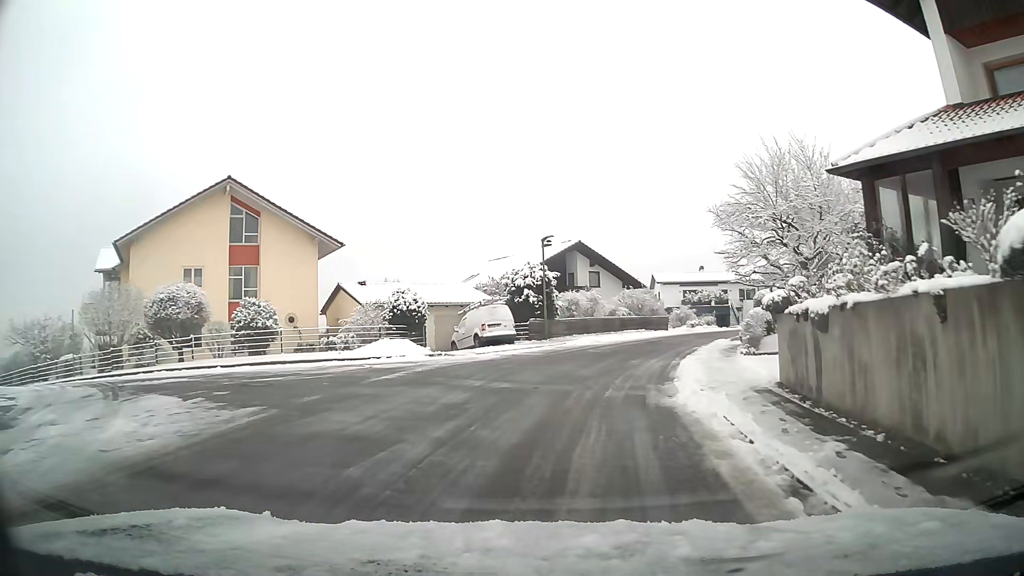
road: unclassified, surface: asphalt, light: Day
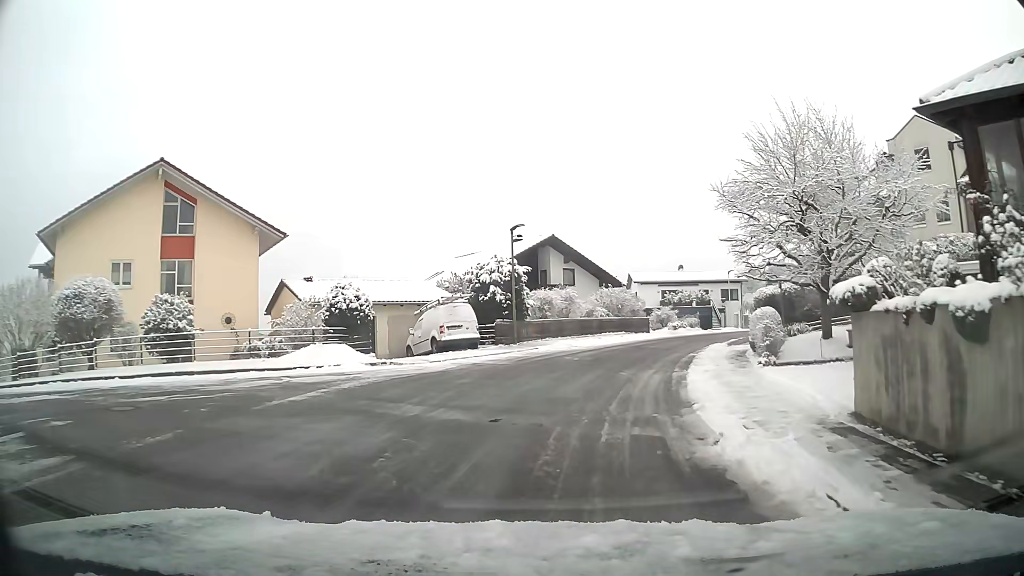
(+0.1, +4.3) m; +2°
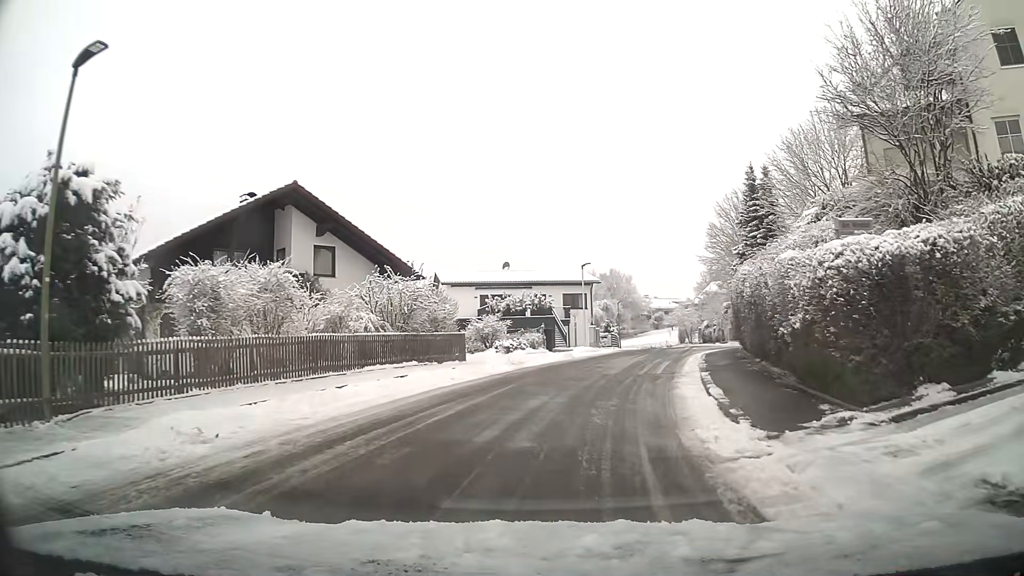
(+2.9, +20.5) m; +16°
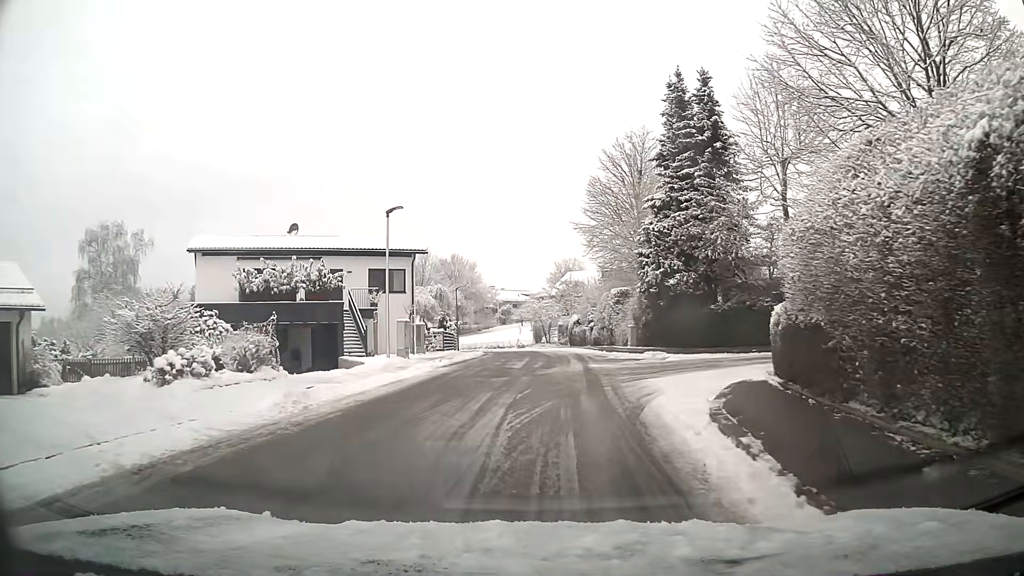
(+2.2, +18.9) m; +12°
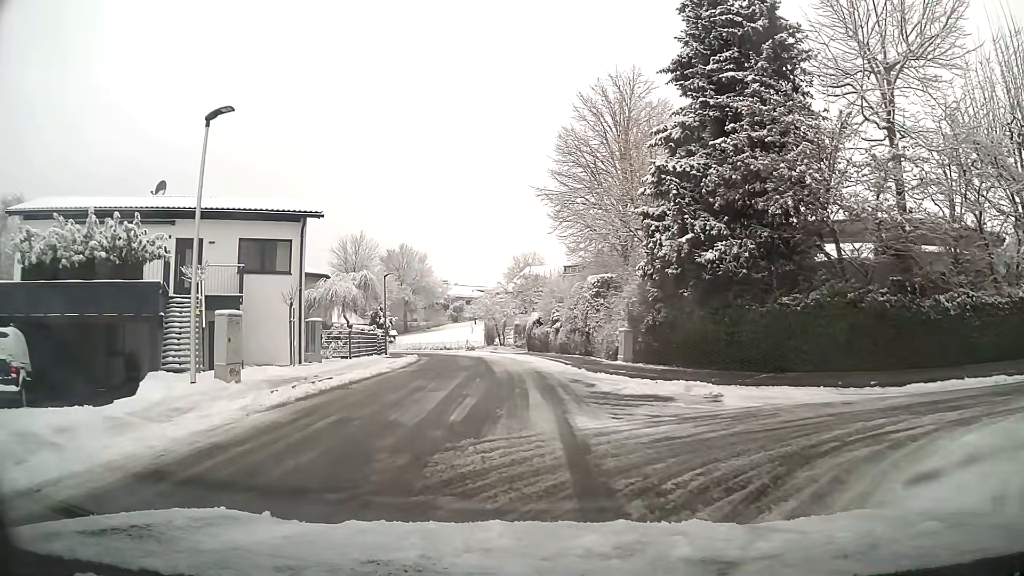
(+0.4, +11.4) m; +3°
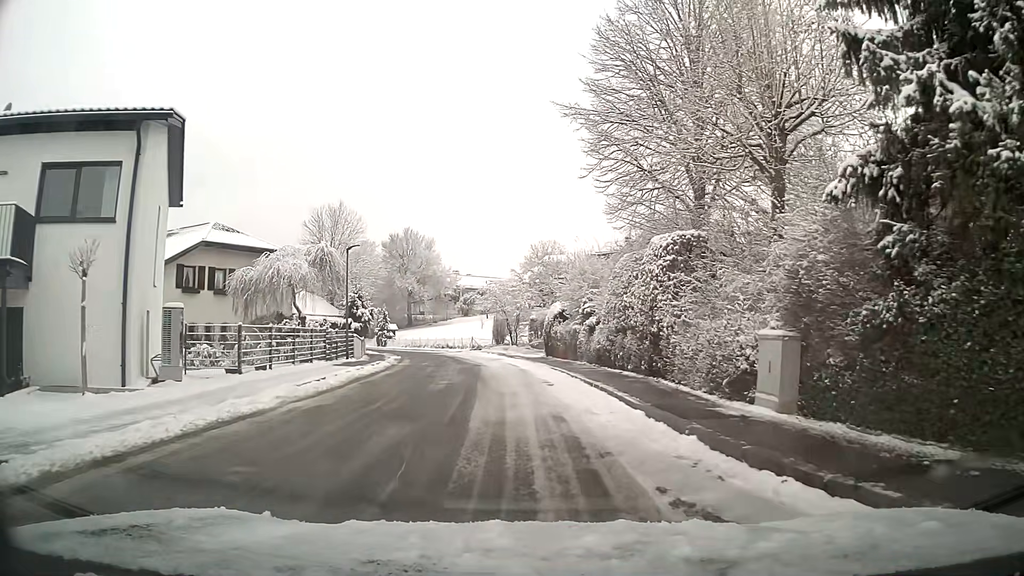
(-0.1, +12.5) m; -2°
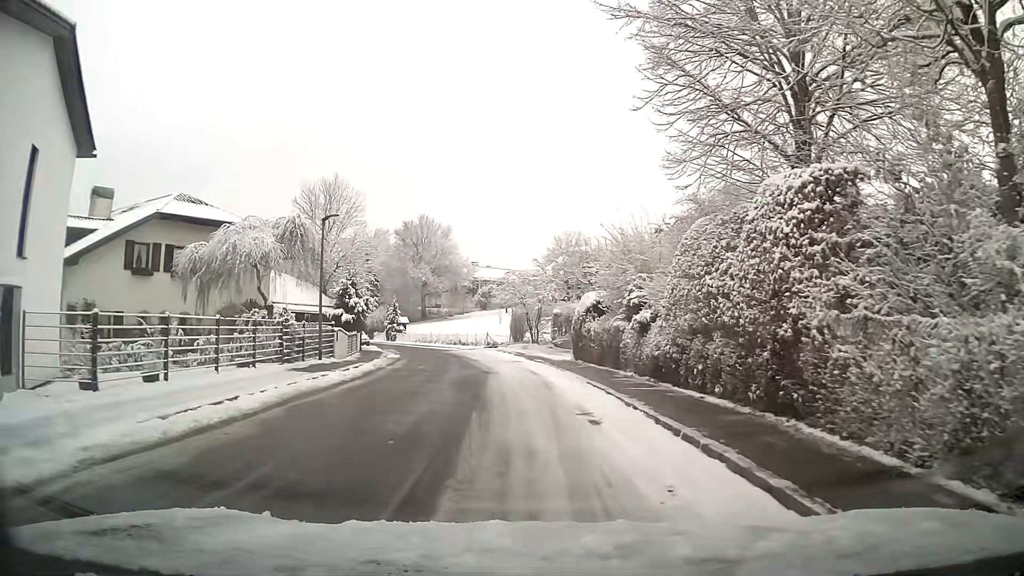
(-0.1, +6.9) m; -2°
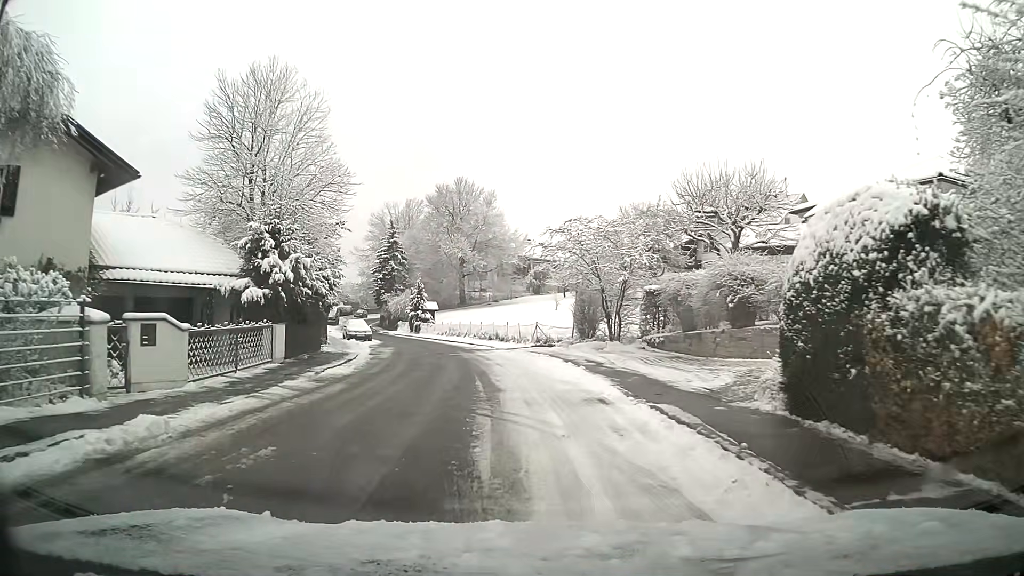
(-0.7, +18.6) m; -5°
(0, +10) (-1, +20) (-3, +30) (-6, +39) (-9, +49) (-12, +58) (-16, +68) (-19, +77) (-22, +87) (-24, +96) m
